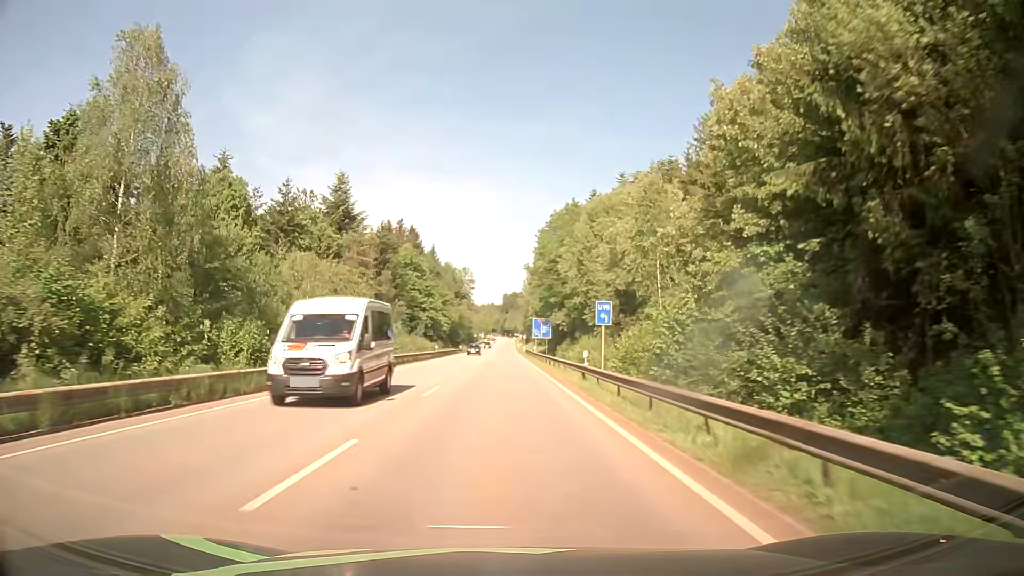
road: secondary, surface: asphalt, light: Day
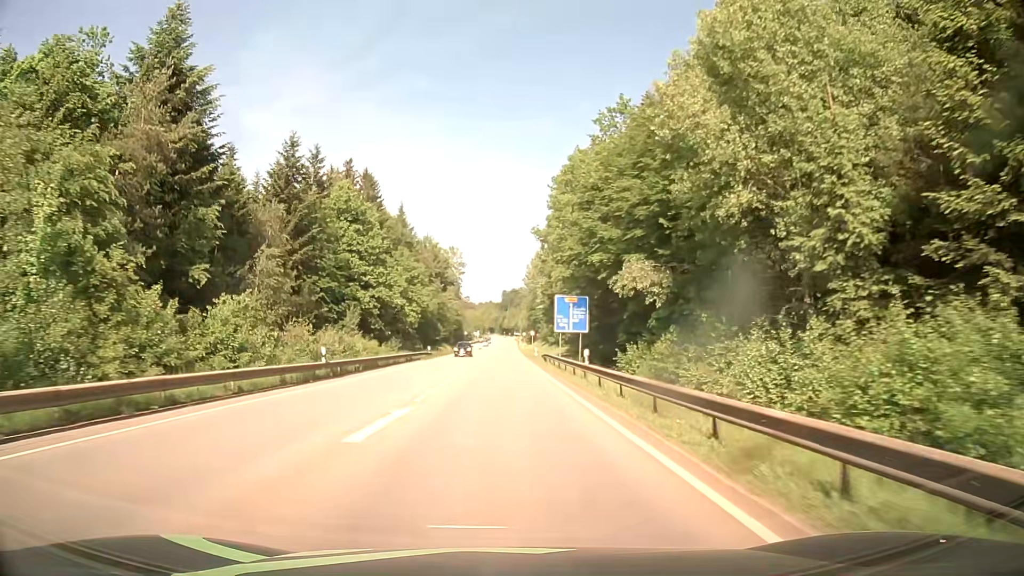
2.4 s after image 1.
(-0.1, +44.6) m; 0°
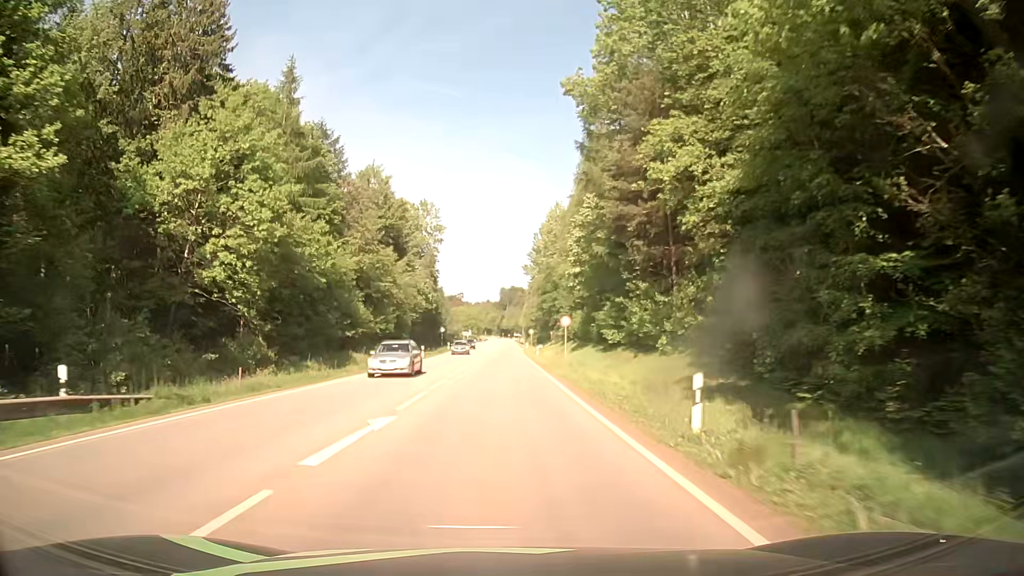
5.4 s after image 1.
(0.0, +55.7) m; 0°
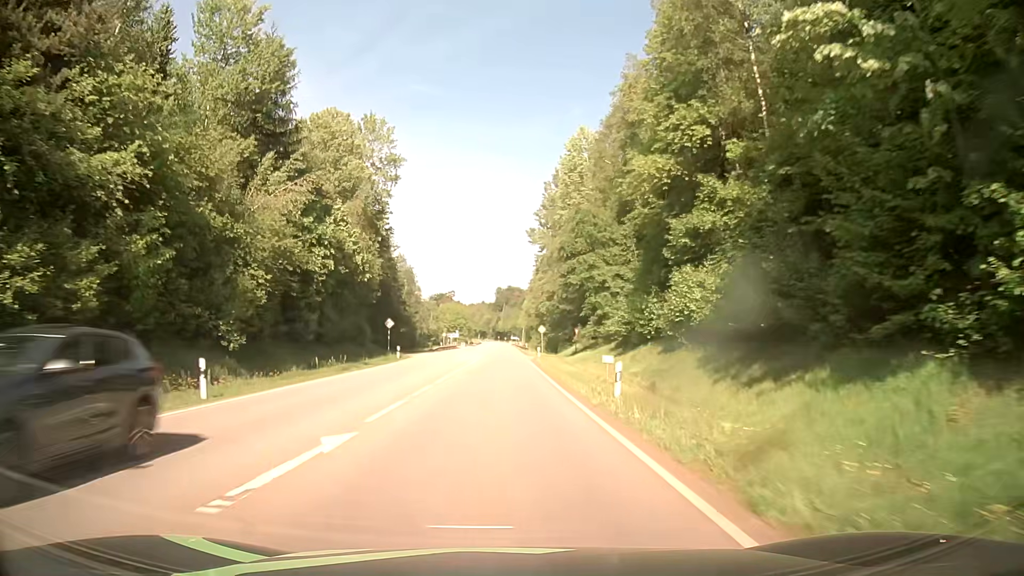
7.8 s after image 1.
(+0.1, +44.4) m; 0°
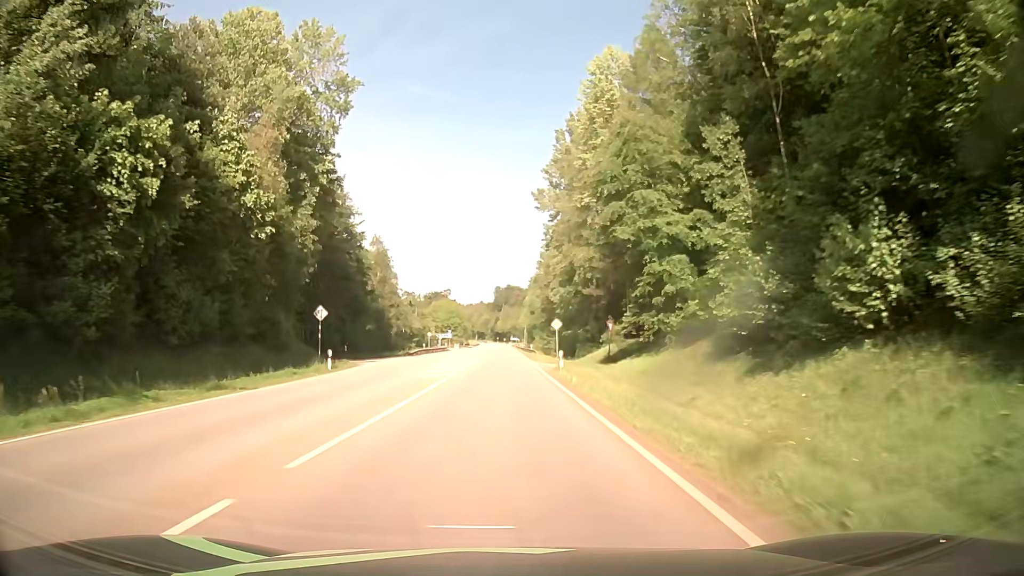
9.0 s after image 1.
(+0.1, +22.1) m; 0°
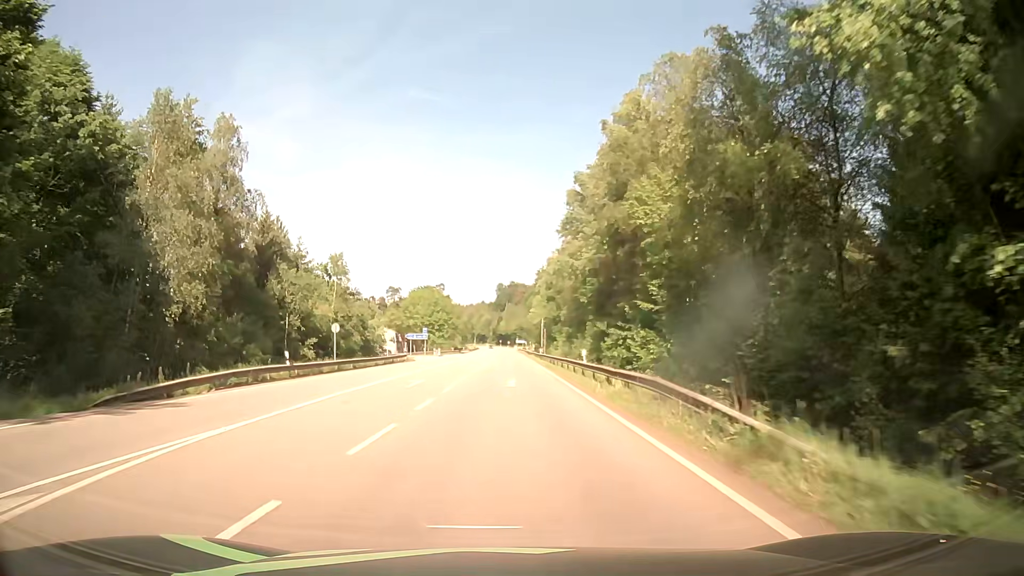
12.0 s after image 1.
(0.0, +55.4) m; 0°
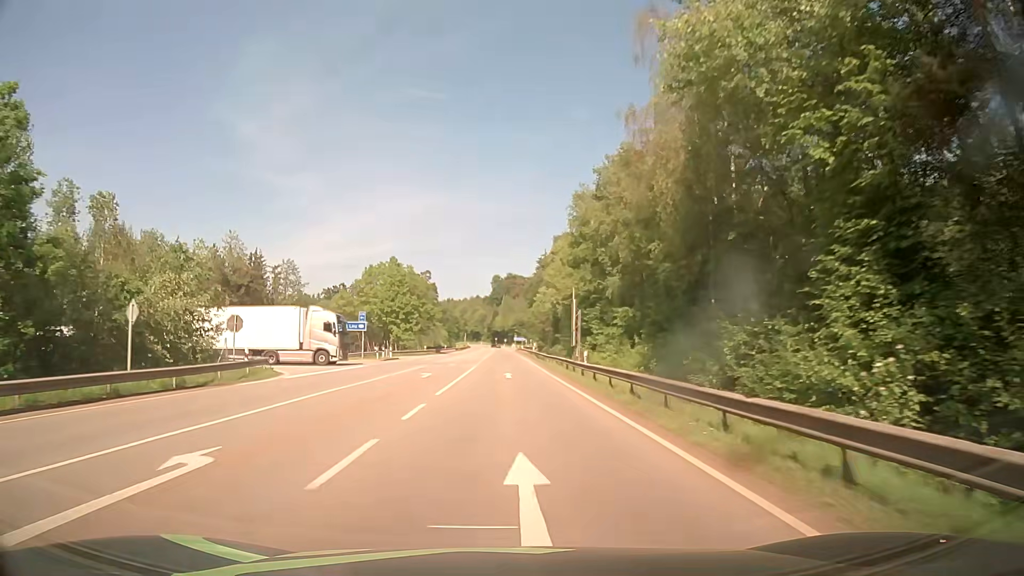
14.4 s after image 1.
(+0.3, +44.3) m; +1°
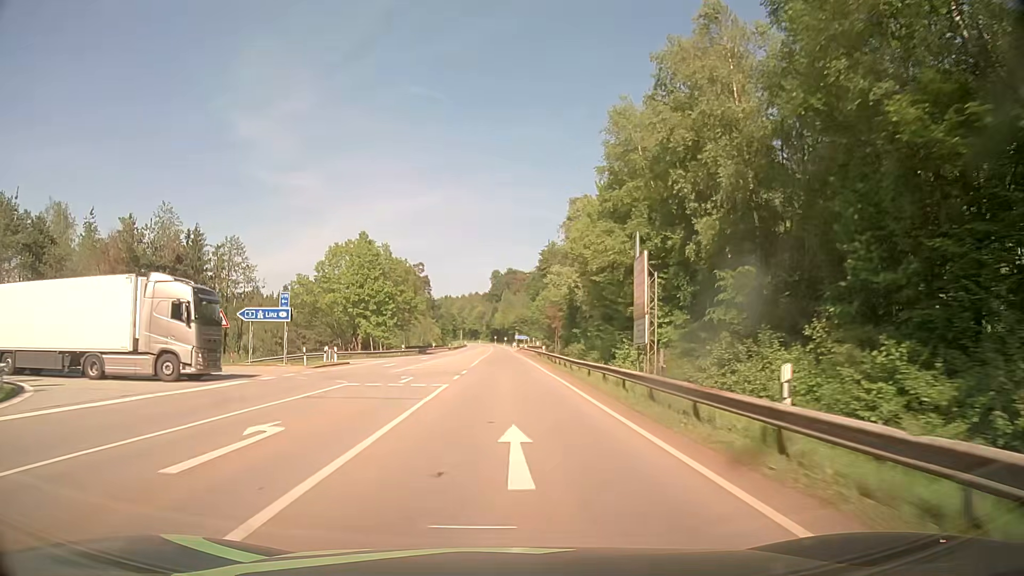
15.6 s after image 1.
(0.0, +22.2) m; 0°
(0, +10) (0, +20) (0, +30) (0, +40) (0, +50) (0, +60) (0, +70) (0, +80) (0, +90) (0, +100) m
